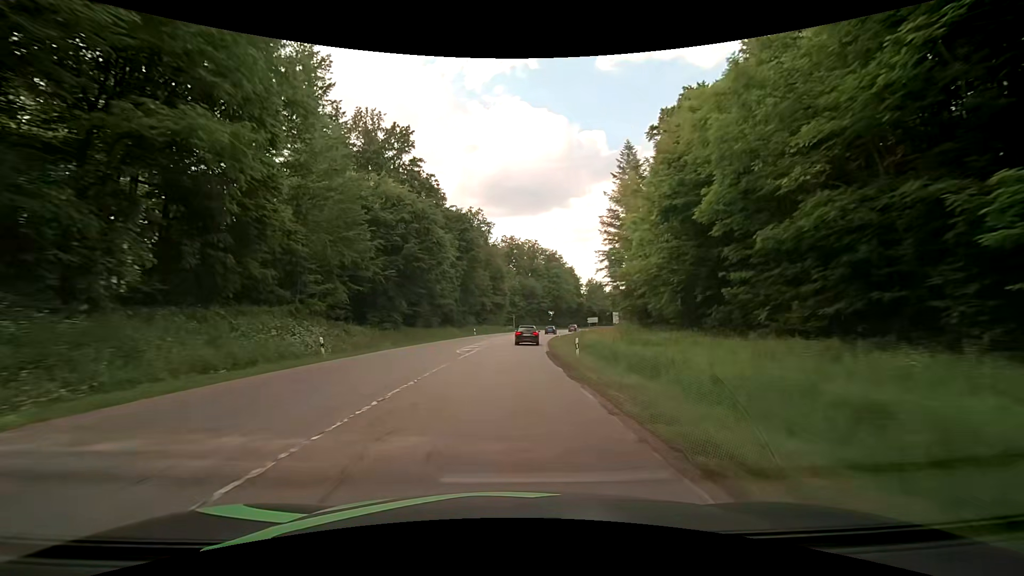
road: secondary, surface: asphalt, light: Day
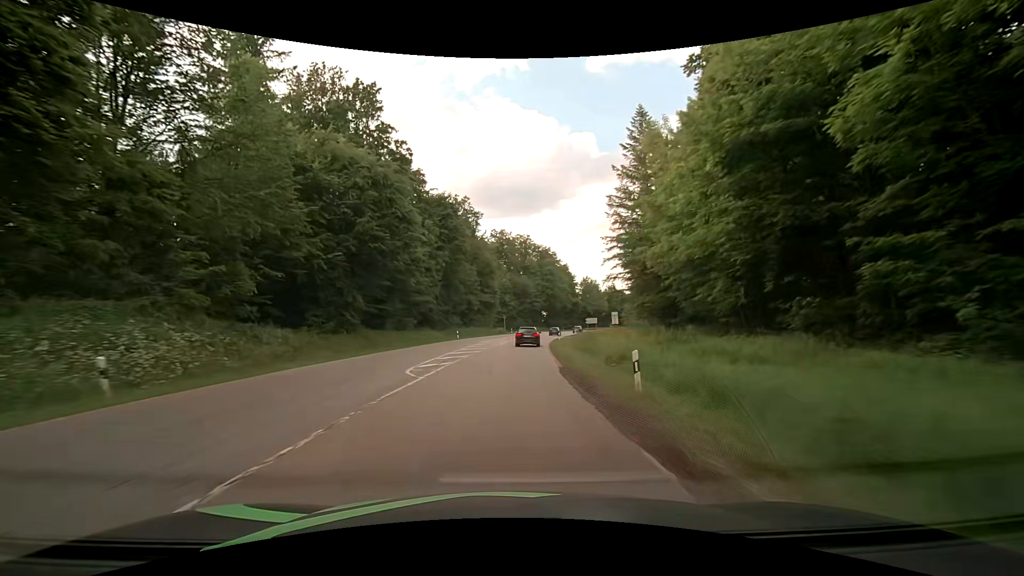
(+0.1, +11.4) m; +2°
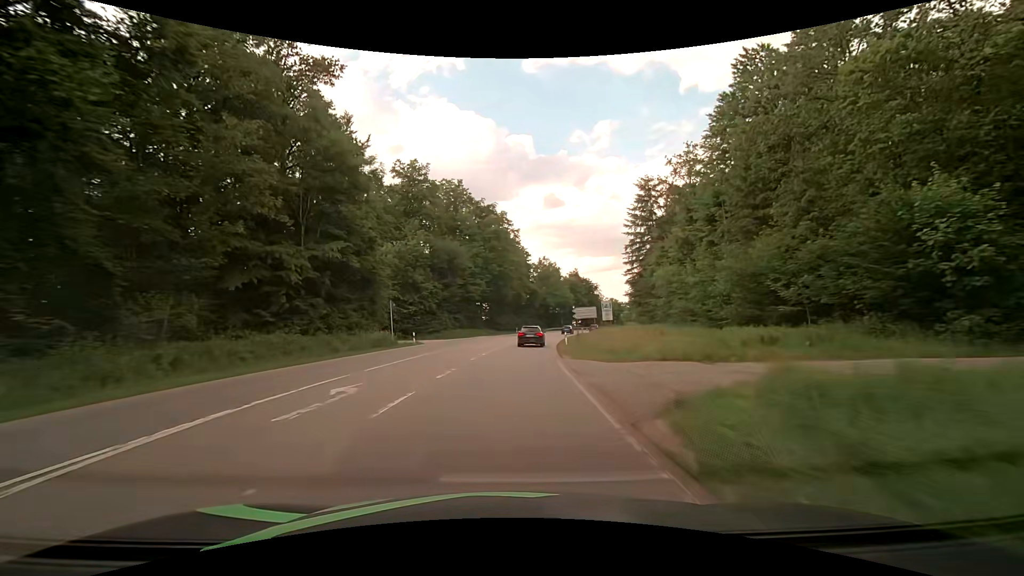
(+2.6, +56.2) m; +6°
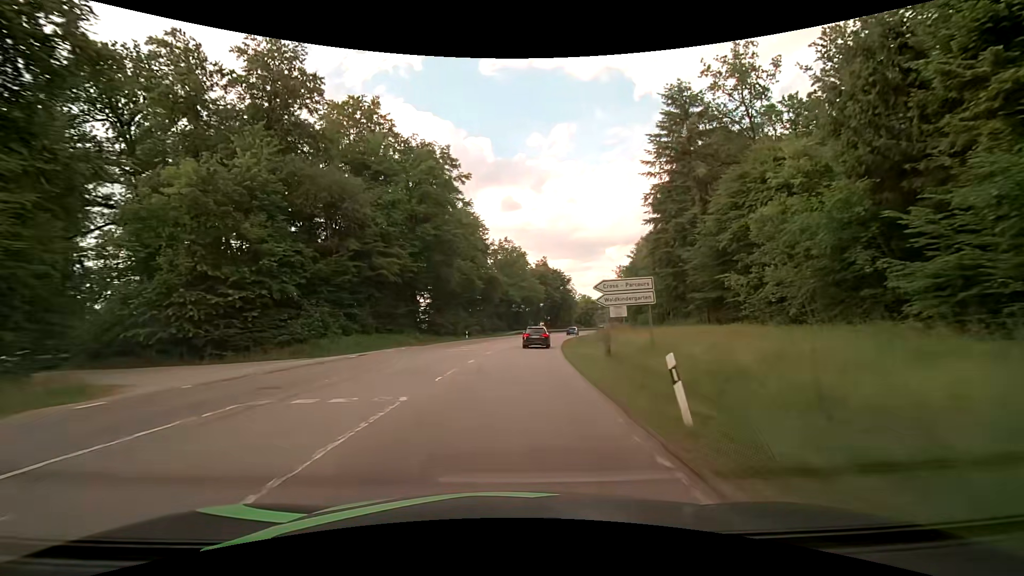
(+1.4, +32.7) m; +5°
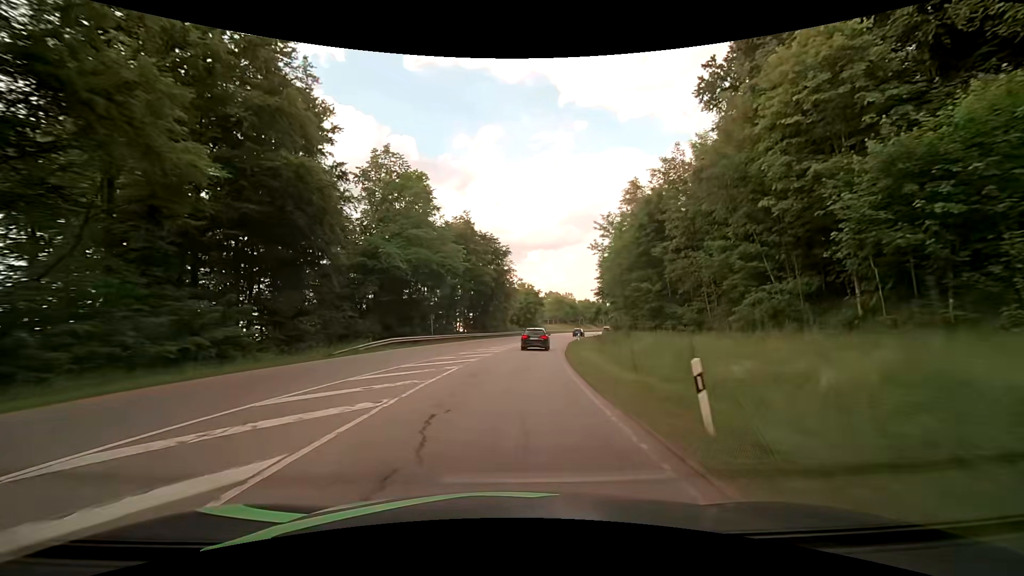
(+4.1, +53.0) m; +9°
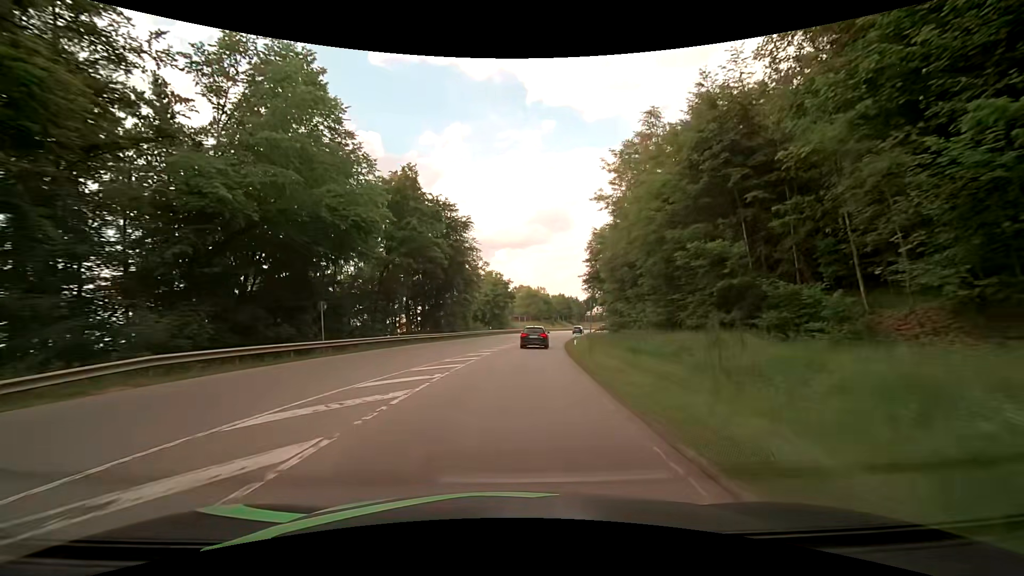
(+0.7, +21.1) m; +4°
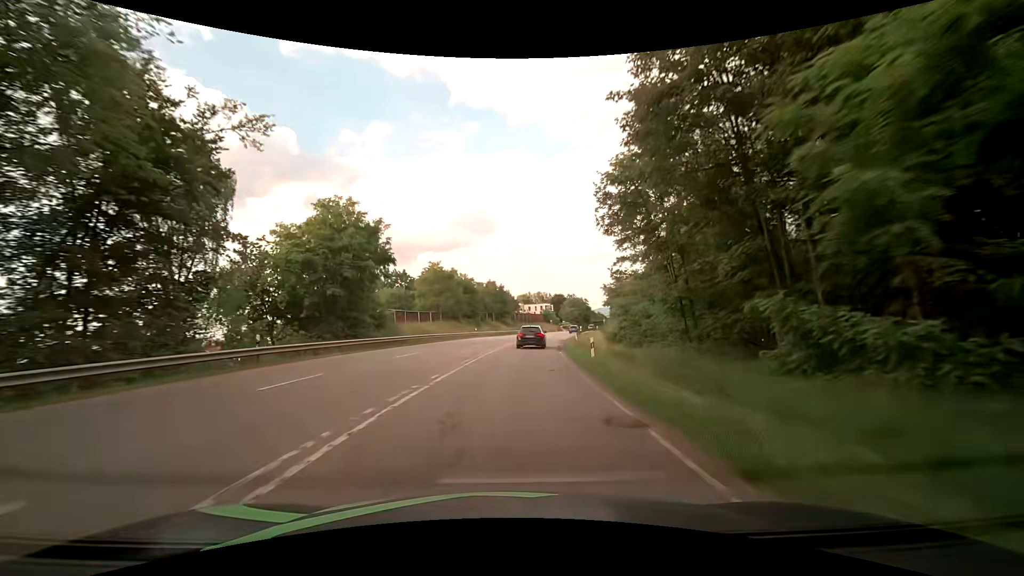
(+3.7, +52.6) m; +8°
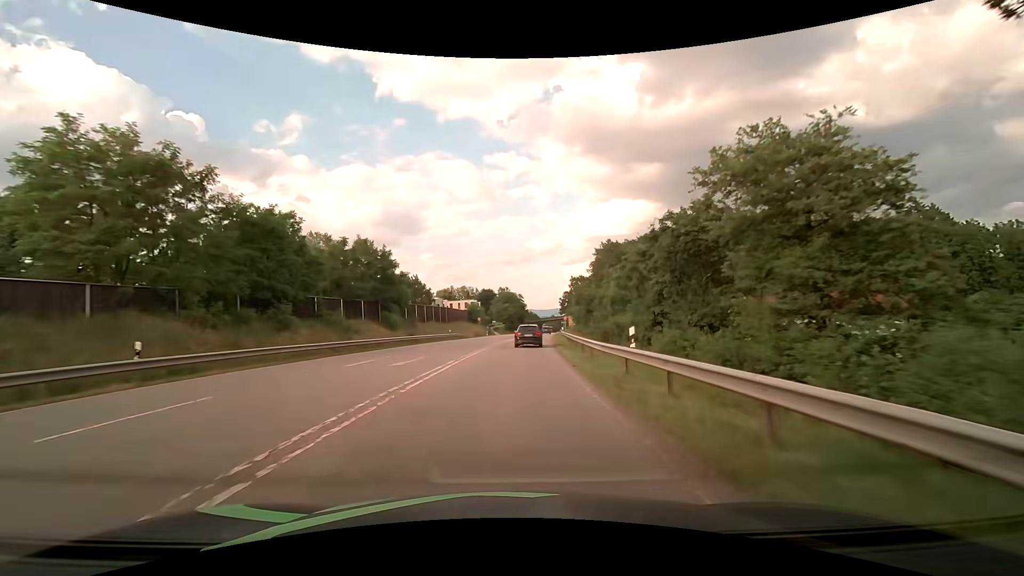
(+3.8, +51.8) m; +8°
(0, +10) (+1, +20) (+1, +30) (+2, +40) (+3, +50) (+4, +60) (+5, +70) (+6, +80) (+7, +90) (+8, +100) m
